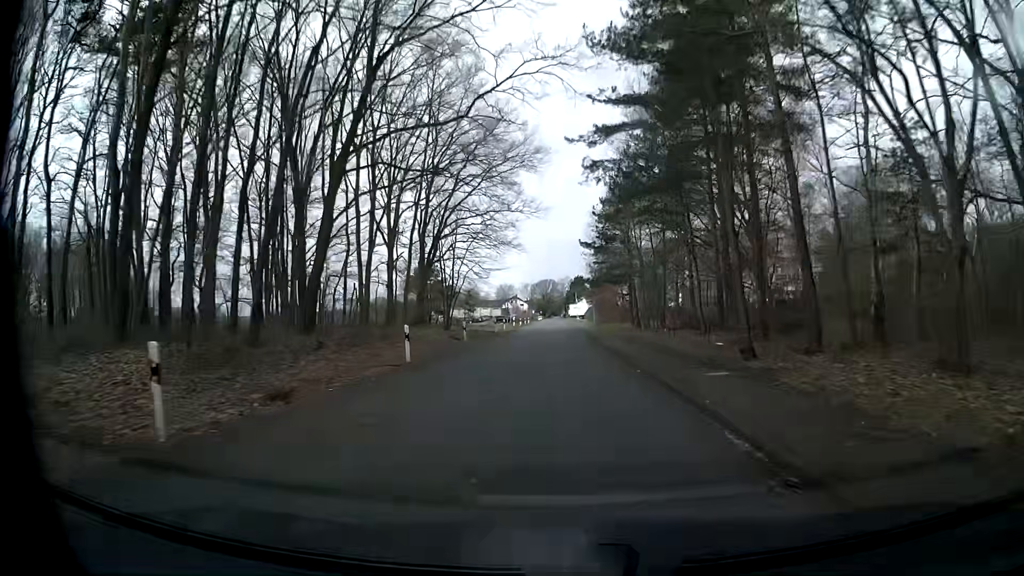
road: unclassified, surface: paved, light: Day
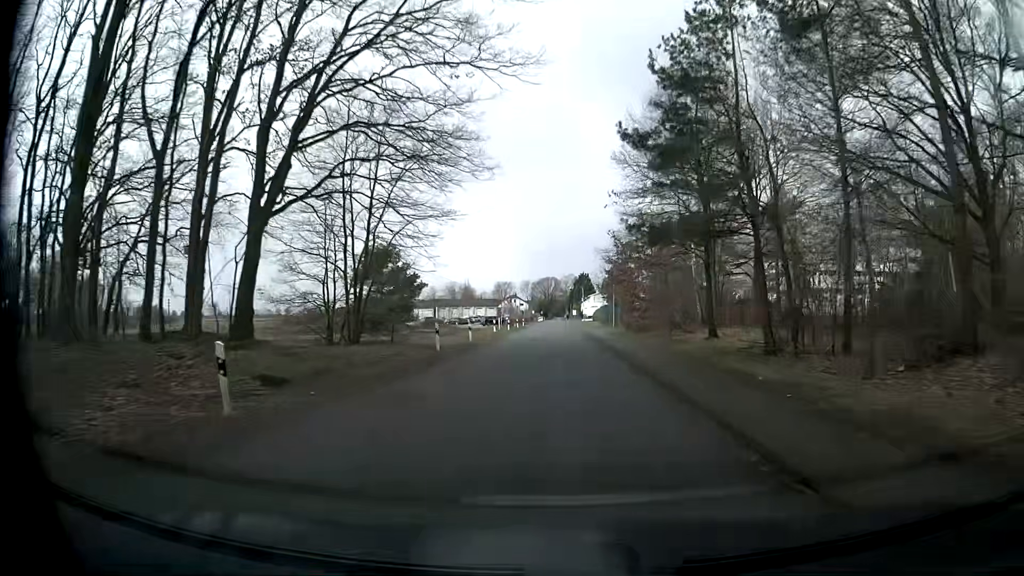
(-0.4, +26.0) m; -1°
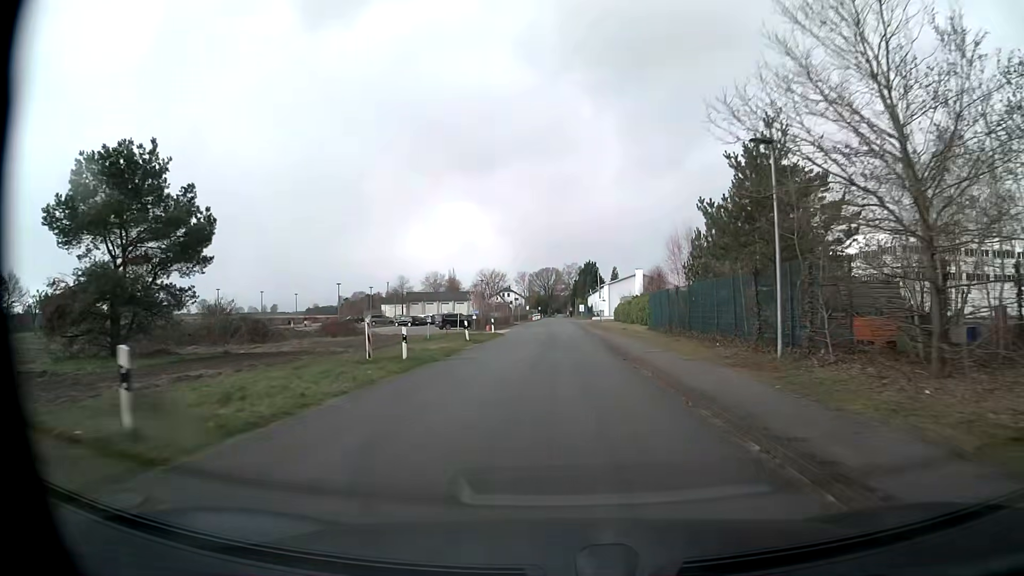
(-0.1, +44.2) m; 0°
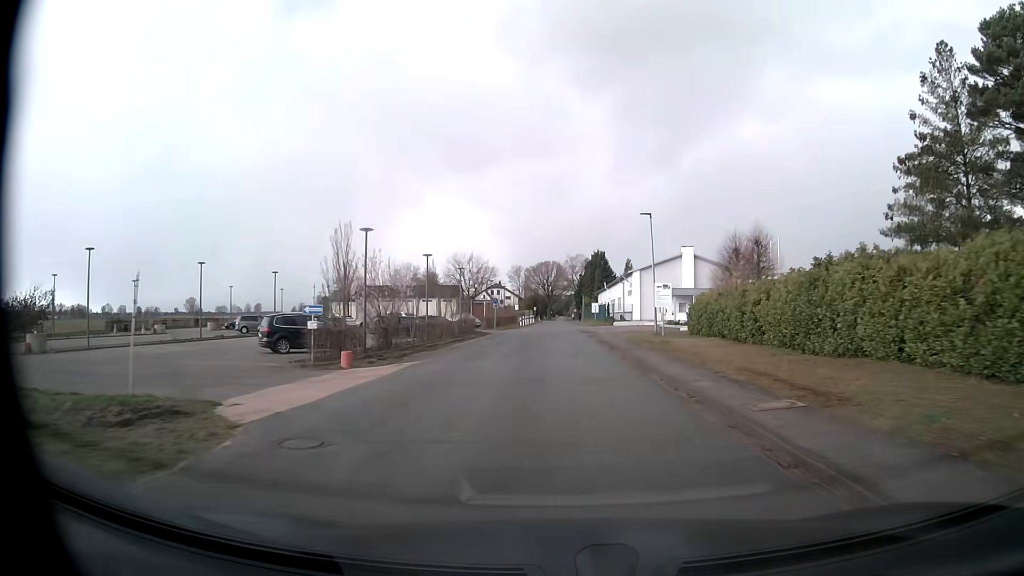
(-0.1, +44.0) m; 0°
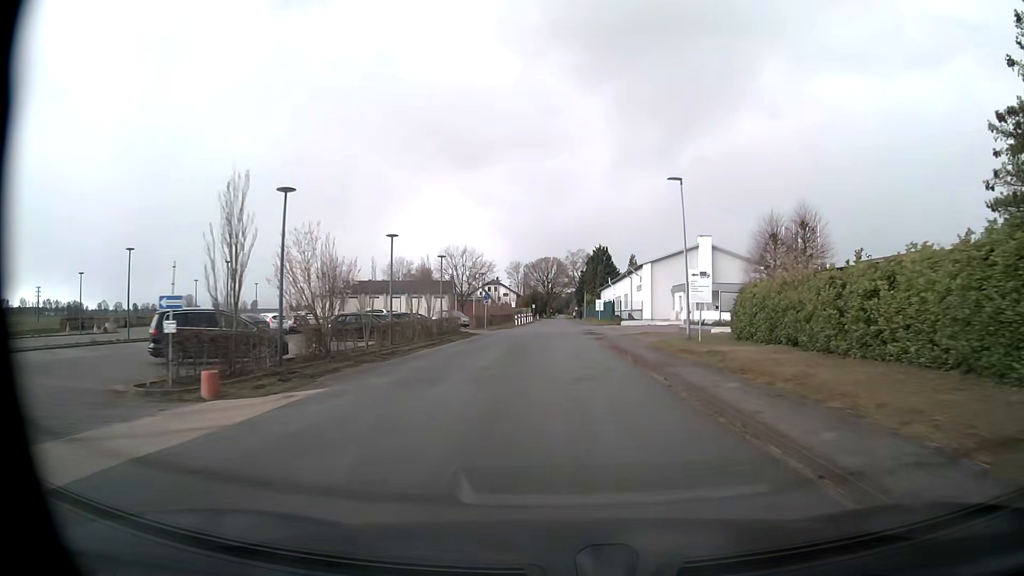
(0.0, +8.9) m; 0°
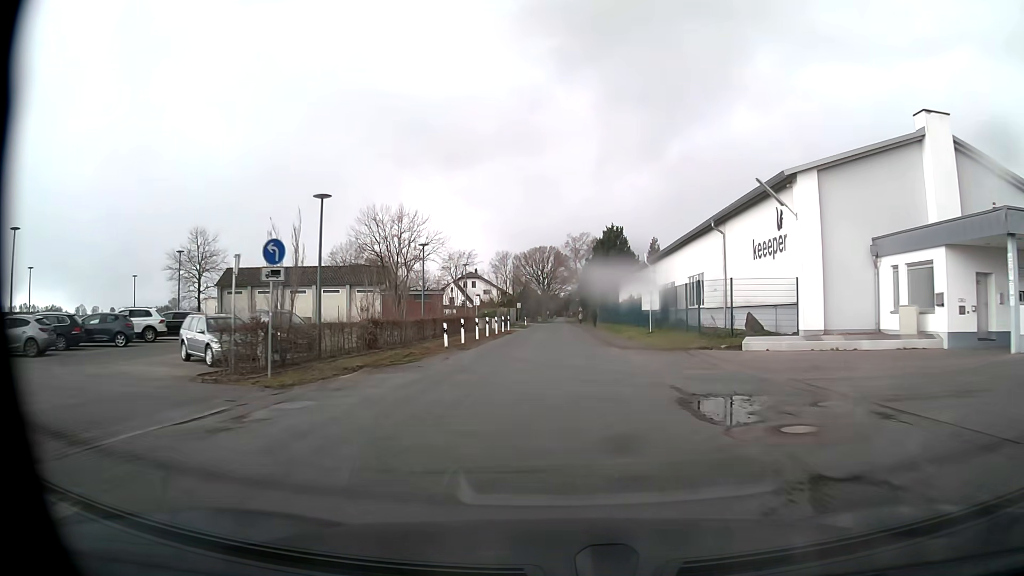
(+0.2, +44.2) m; 0°
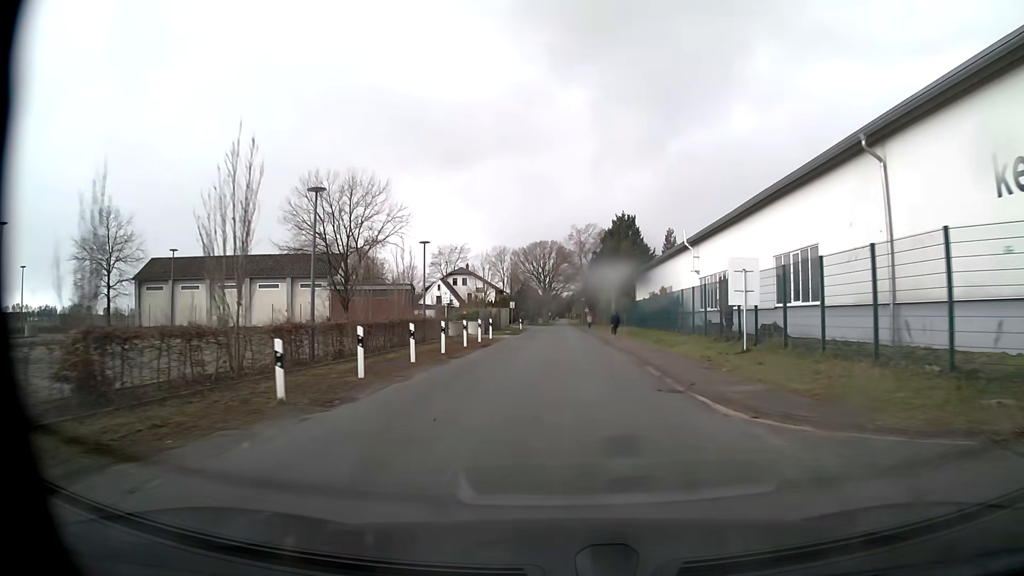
(-0.1, +17.1) m; 0°
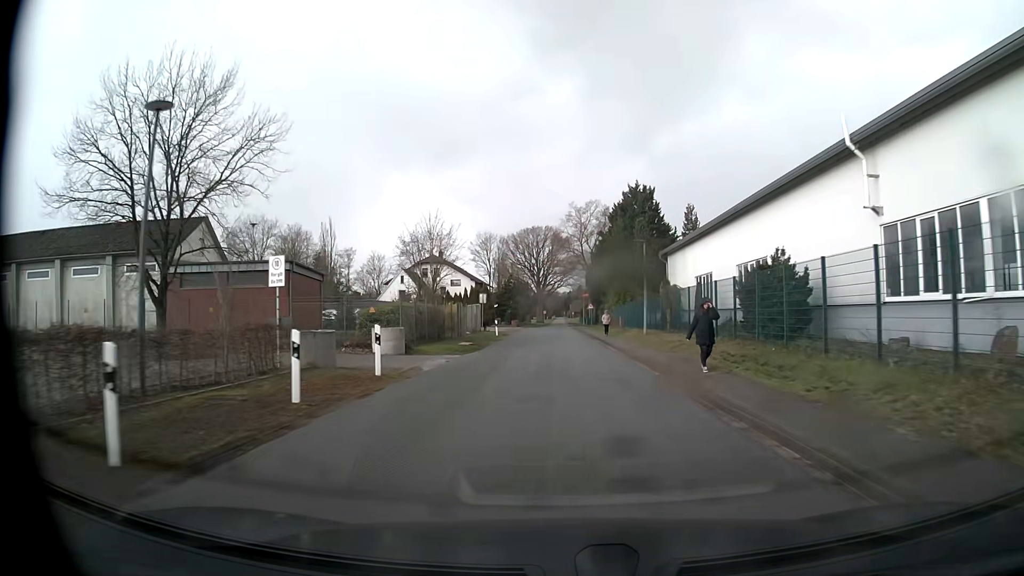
(+0.1, +24.5) m; 0°
(0, +10) (0, +20) (0, +30) (0, +40) (0, +50) (0, +60) (0, +70) (0, +80) (0, +90) (+4, +99) m
